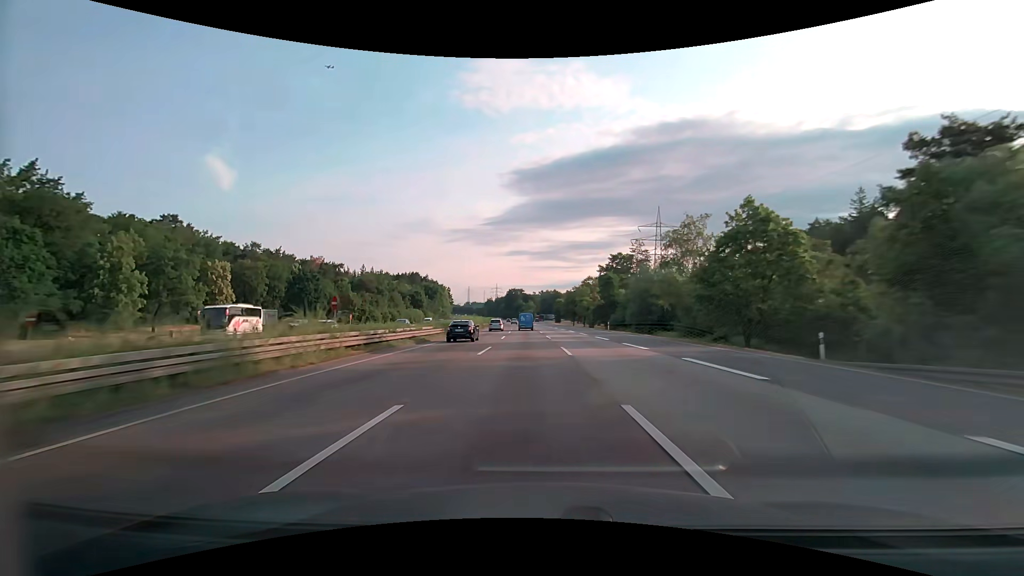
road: motorway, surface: asphalt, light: Day
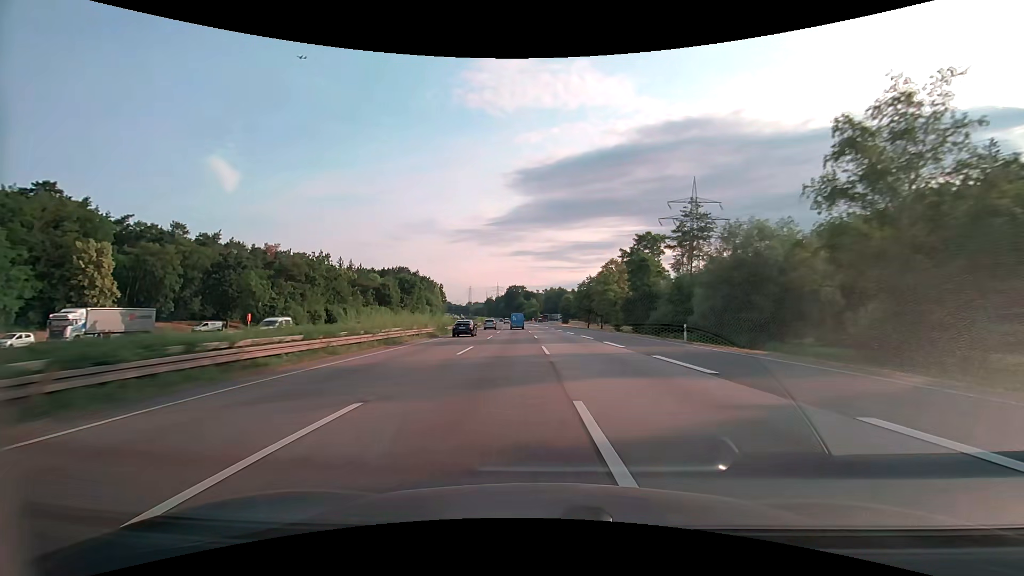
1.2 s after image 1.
(-0.1, +35.0) m; -1°
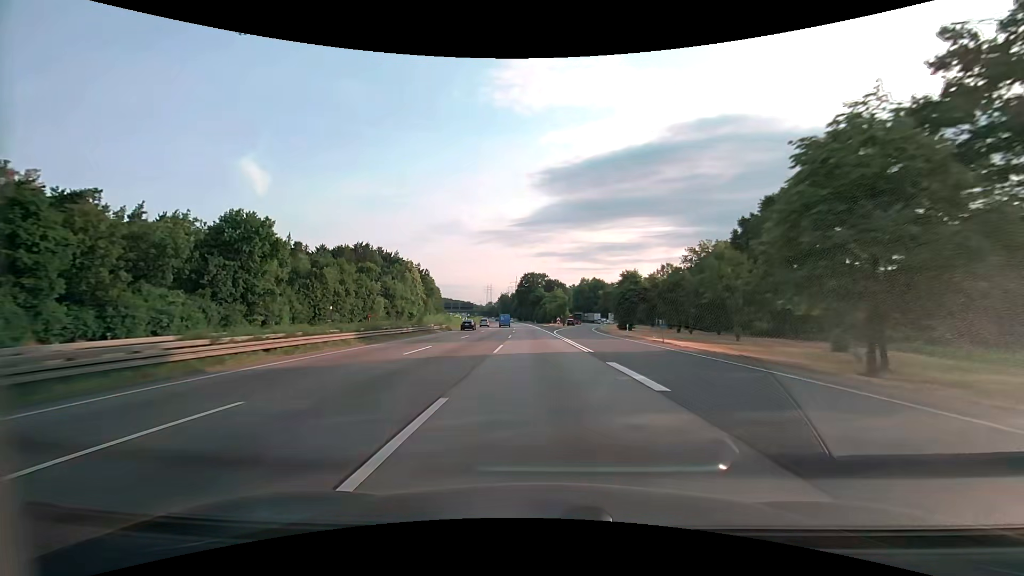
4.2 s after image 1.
(-1.4, +87.7) m; -3°
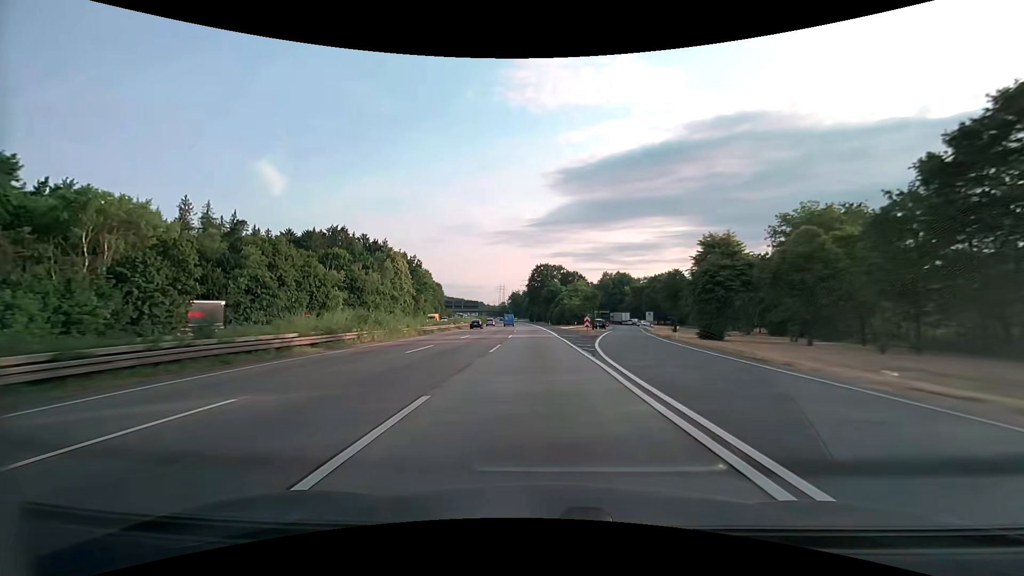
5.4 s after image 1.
(-0.4, +35.1) m; -2°
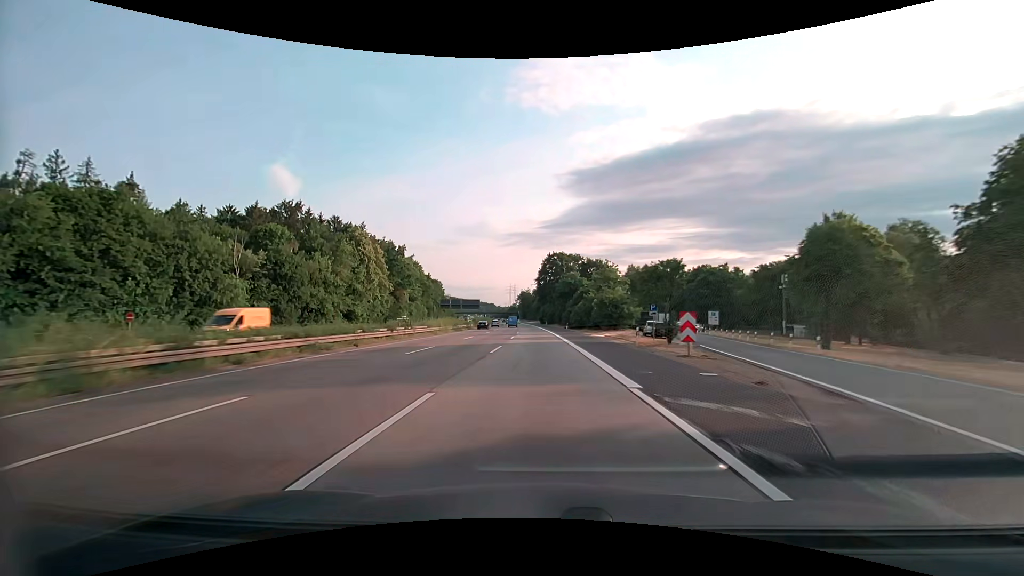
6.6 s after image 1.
(-0.5, +35.0) m; -1°
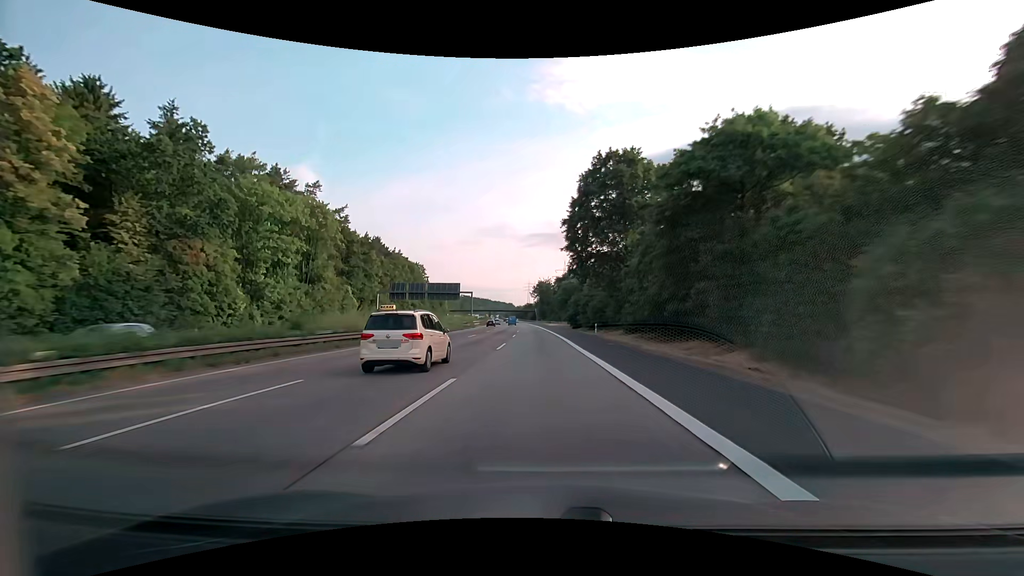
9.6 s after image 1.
(-2.1, +86.5) m; -3°
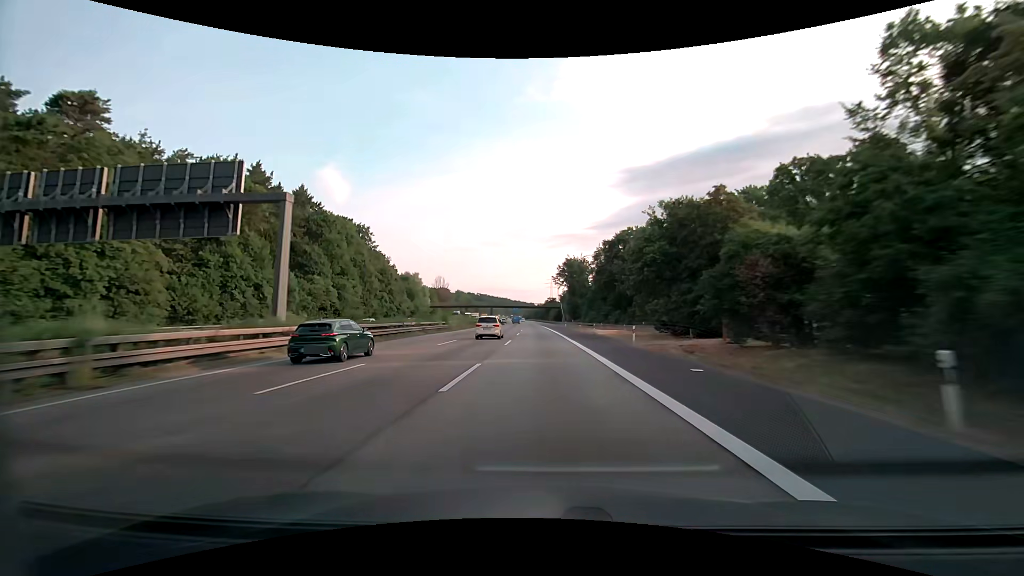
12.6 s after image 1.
(-2.1, +84.6) m; -3°
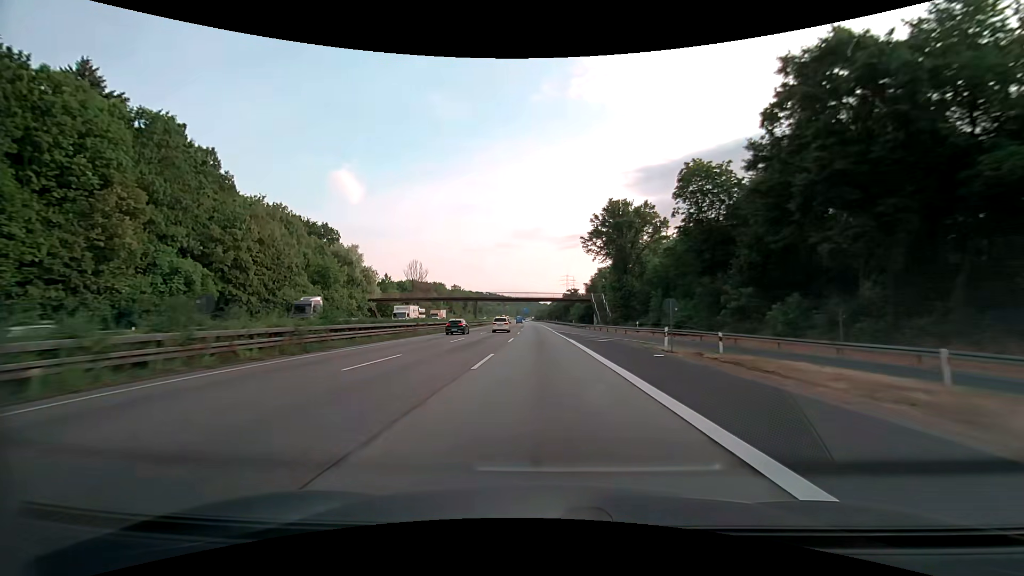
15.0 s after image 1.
(-0.5, +66.5) m; -1°
(0, +10) (0, +20) (0, +30) (0, +40) (-1, +50) (-1, +60) (-1, +70) (-1, +80) (-2, +90) (-2, +100) m
